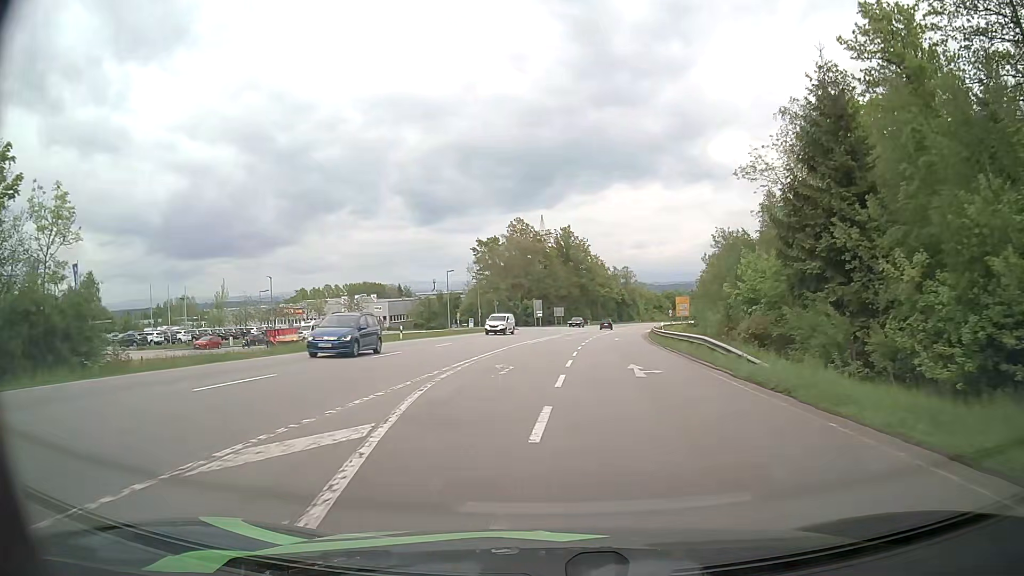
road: secondary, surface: asphalt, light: Day
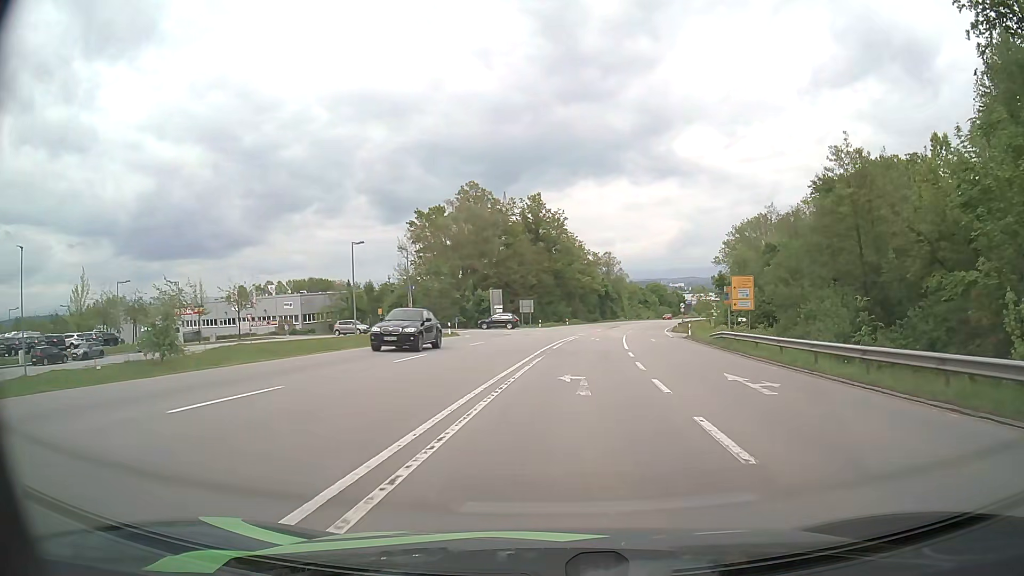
(-0.3, +36.8) m; +1°
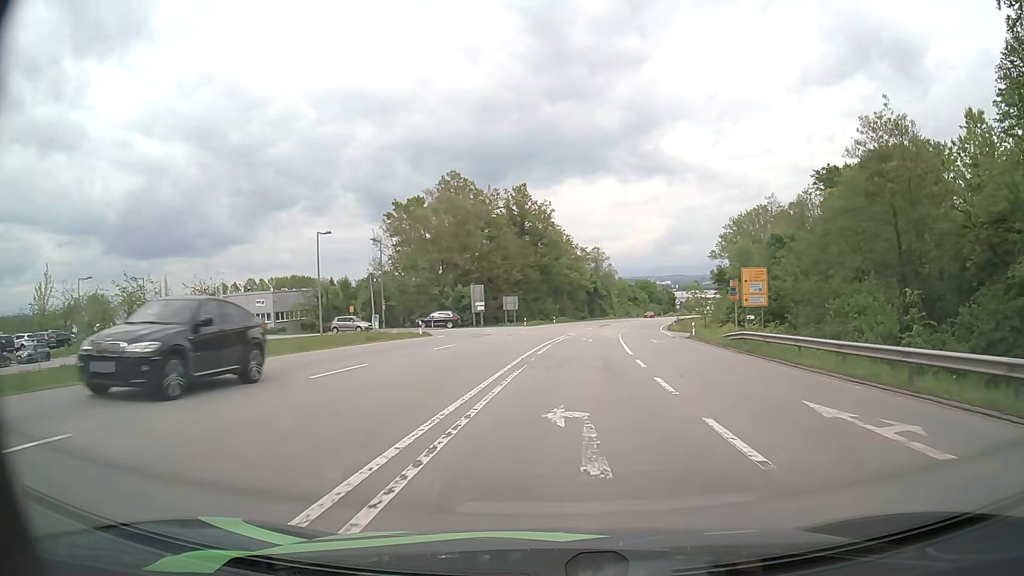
(+0.2, +6.2) m; +2°
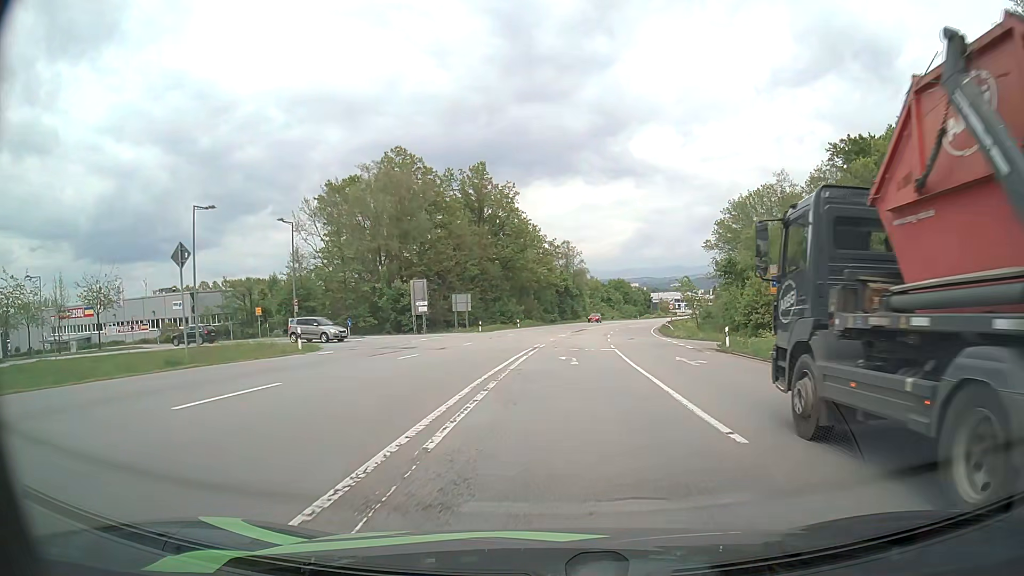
(+0.5, +16.7) m; +2°
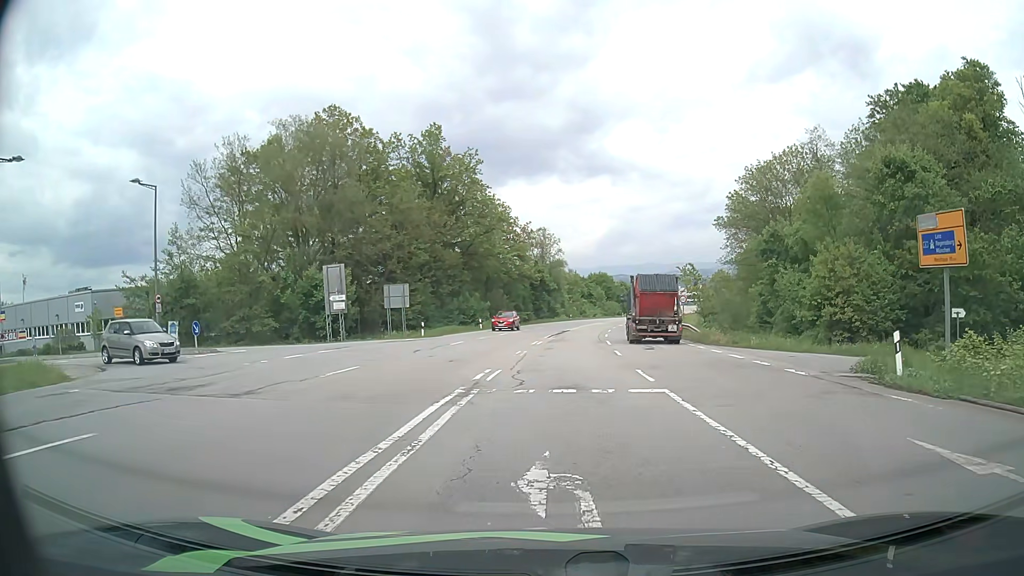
(+0.5, +17.6) m; +2°
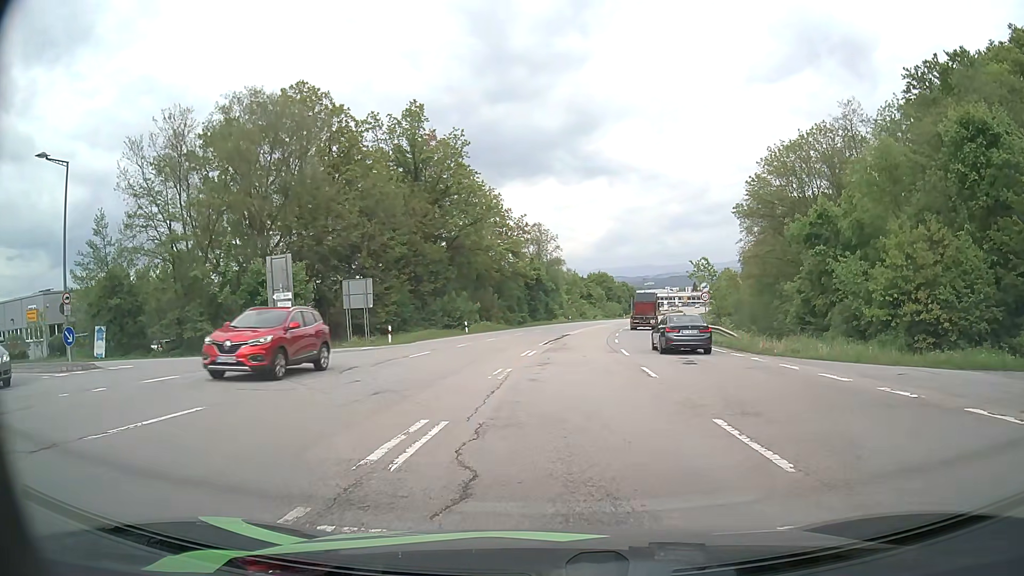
(+0.2, +8.3) m; +1°
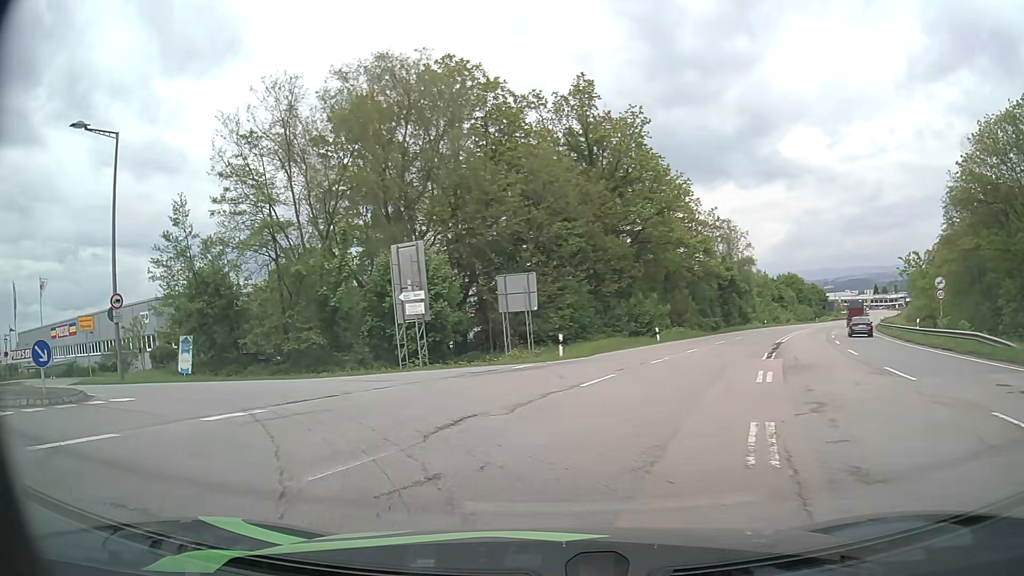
(-1.0, +8.8) m; -15°
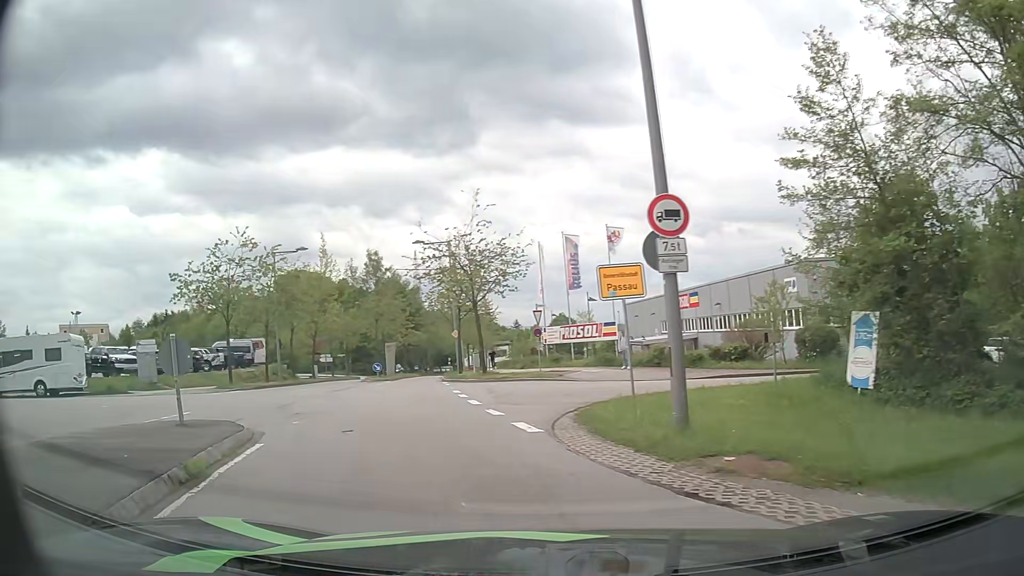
(-7.6, +14.7) m; -58°
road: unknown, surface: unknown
